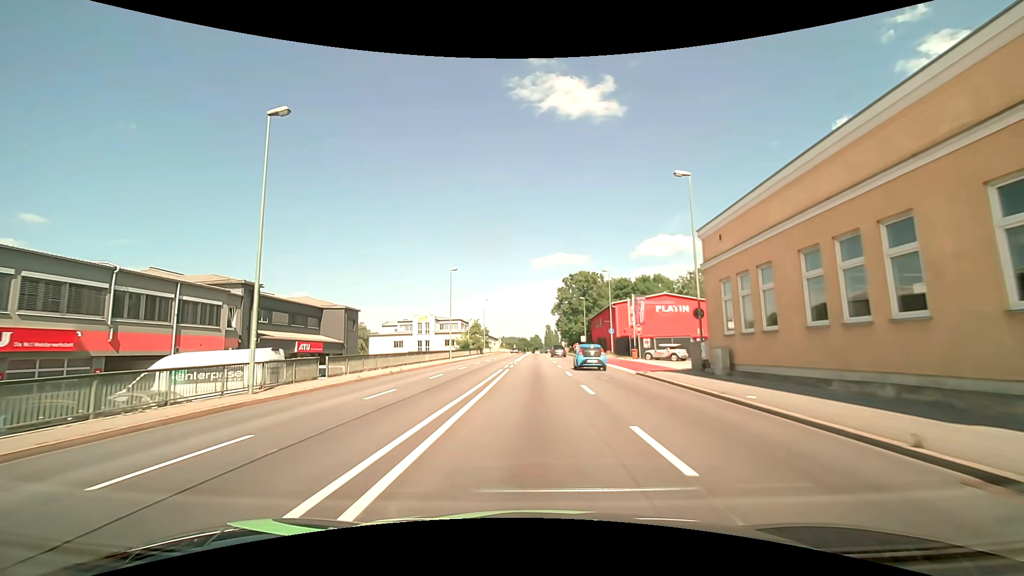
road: primary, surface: asphalt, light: Day
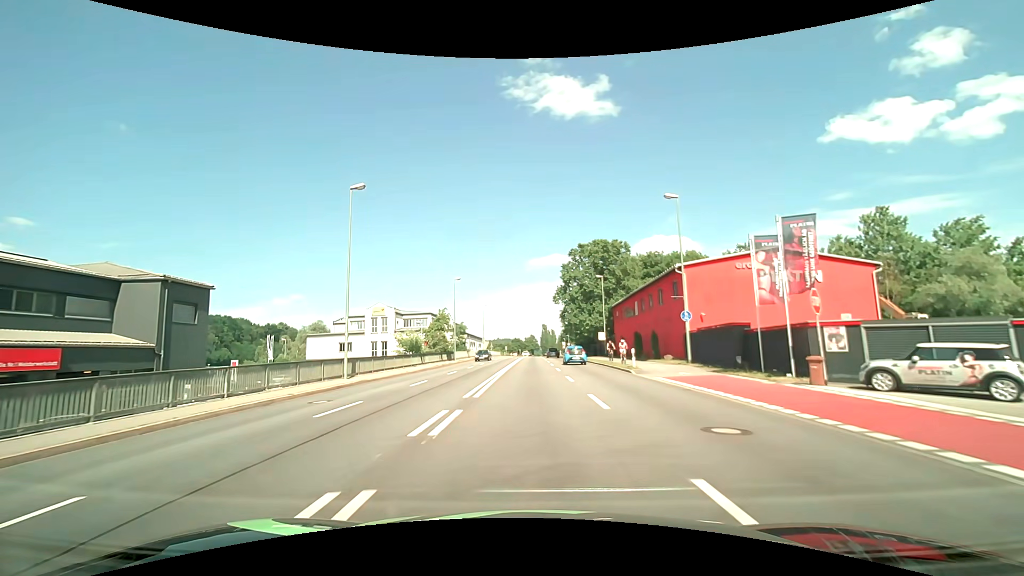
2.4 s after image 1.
(+0.2, +30.4) m; +1°
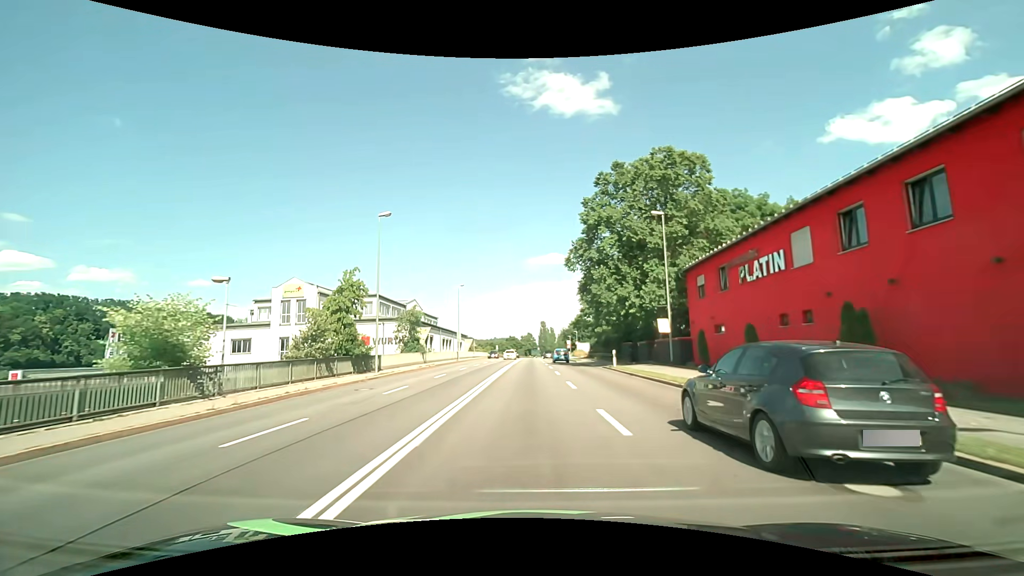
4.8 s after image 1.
(0.0, +30.4) m; 0°
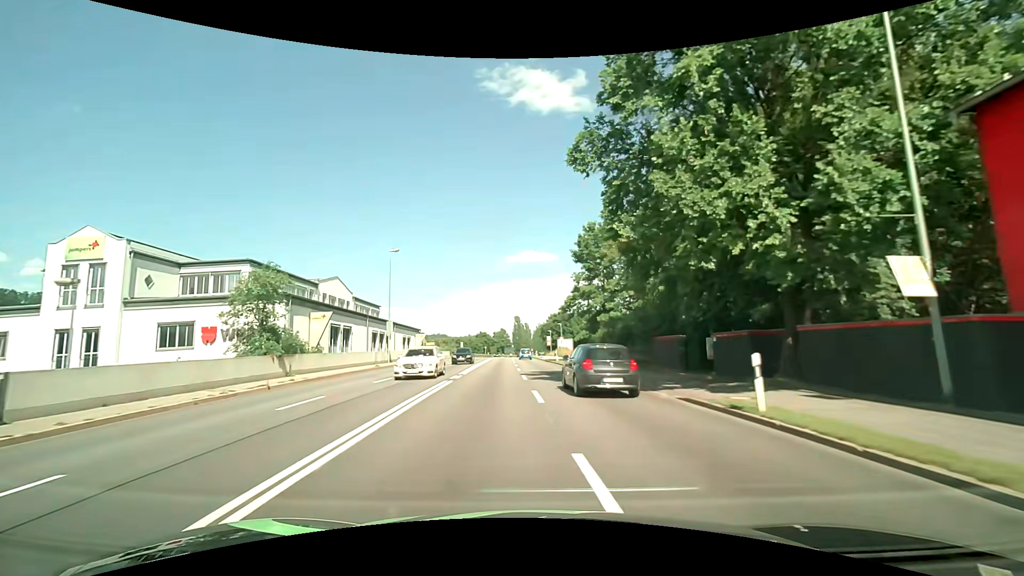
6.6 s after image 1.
(+0.4, +22.9) m; +3°
(0, +10) (0, +20) (0, +30) (0, +40) (0, +50) (0, +60) (-1, +70) (-1, +80) (-2, +90) (-2, +100) m
